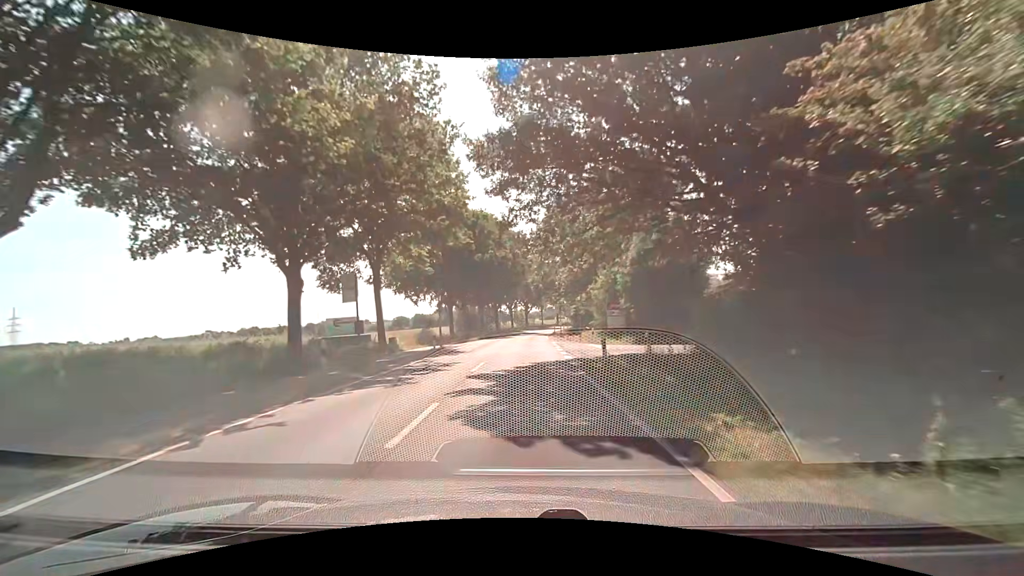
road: secondary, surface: asphalt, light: Day
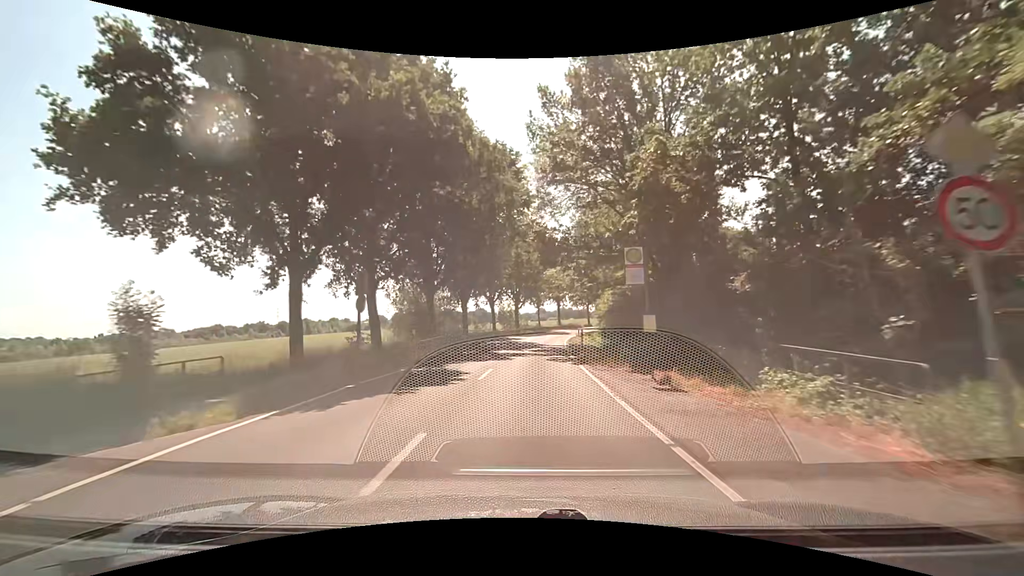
(+0.1, +38.5) m; +1°
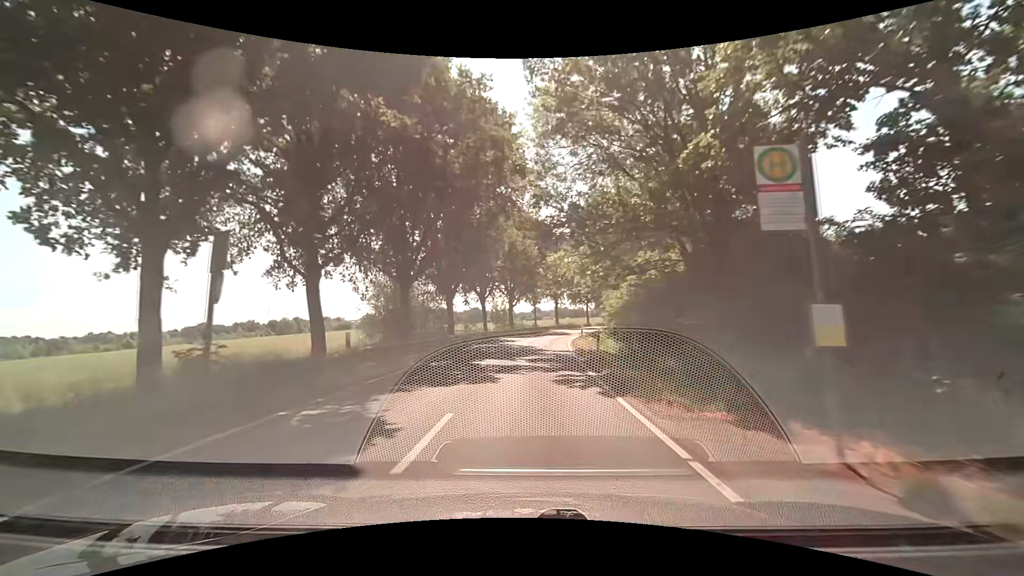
(-0.1, +7.6) m; 0°
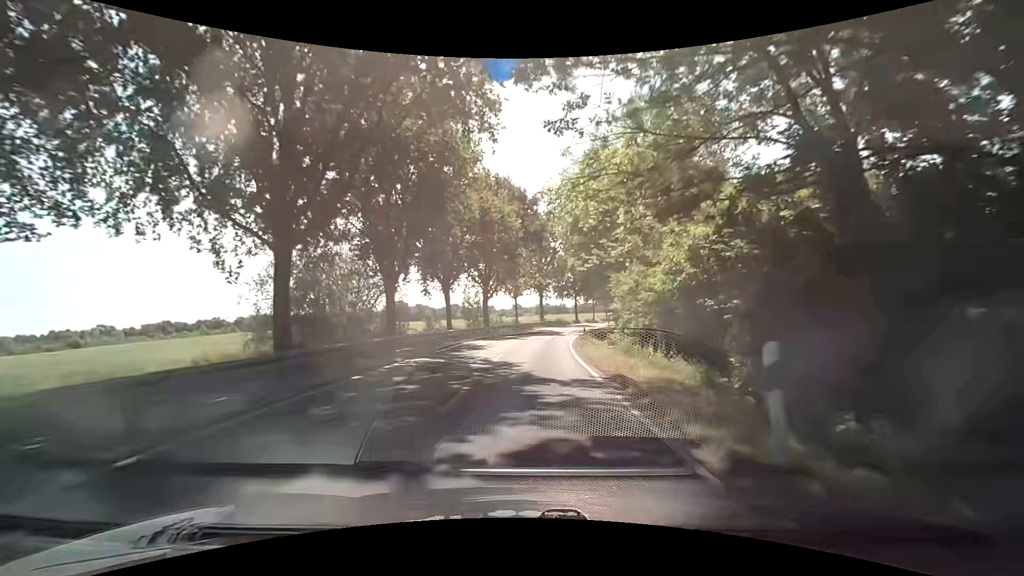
(+0.3, +15.3) m; +2°
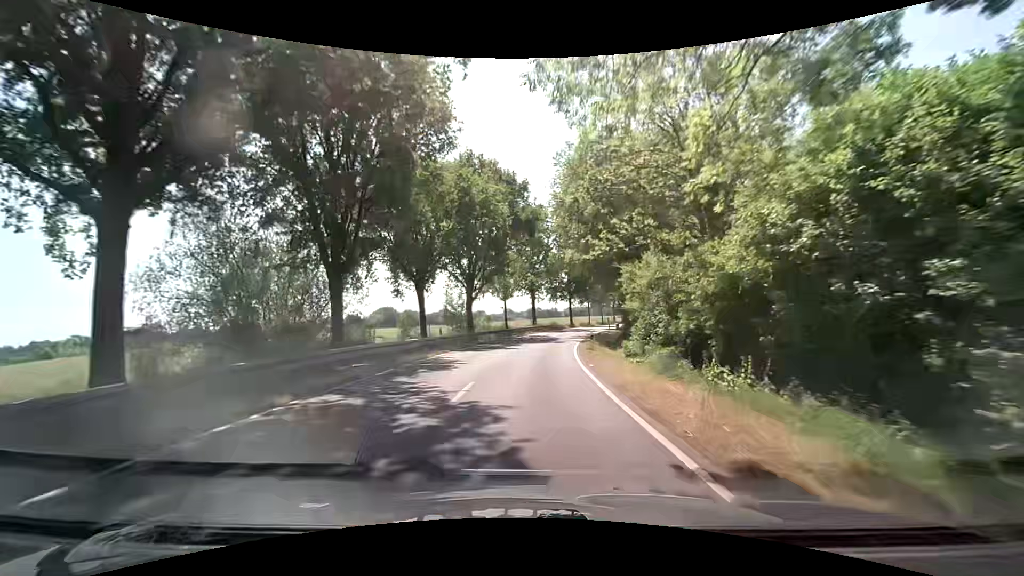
(+0.2, +7.6) m; +2°
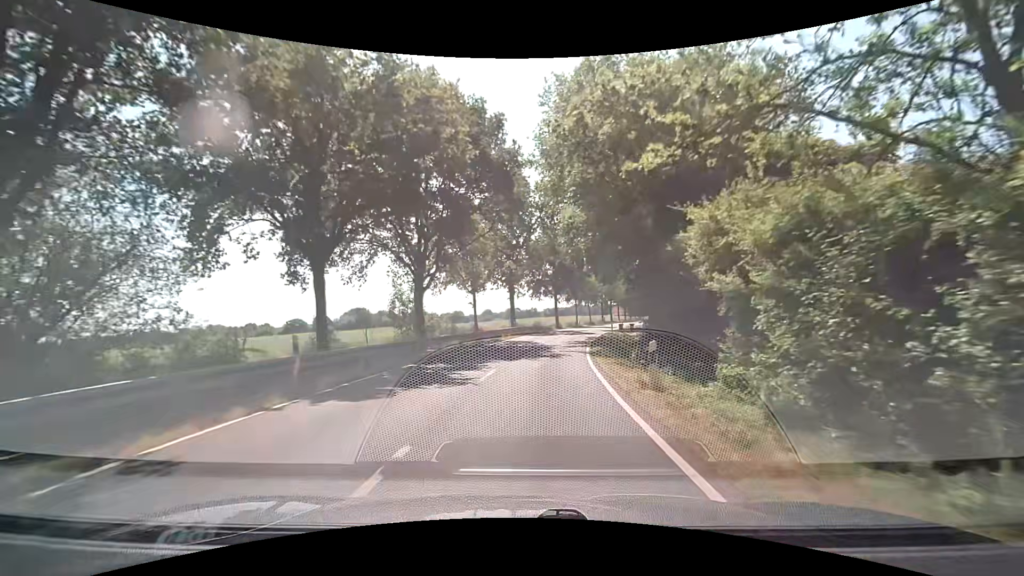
(+0.2, +15.2) m; +1°
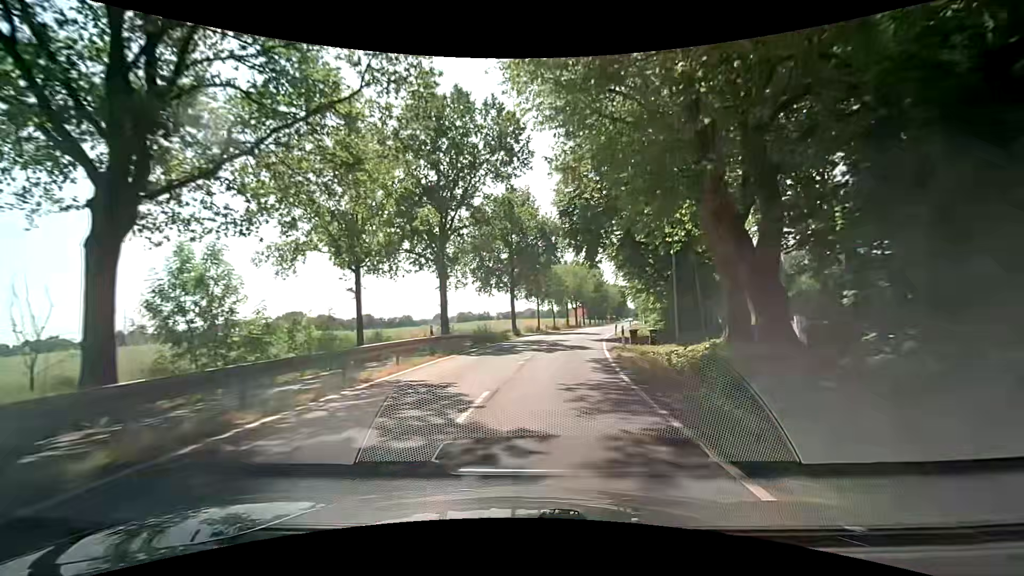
(+1.1, +22.6) m; +6°
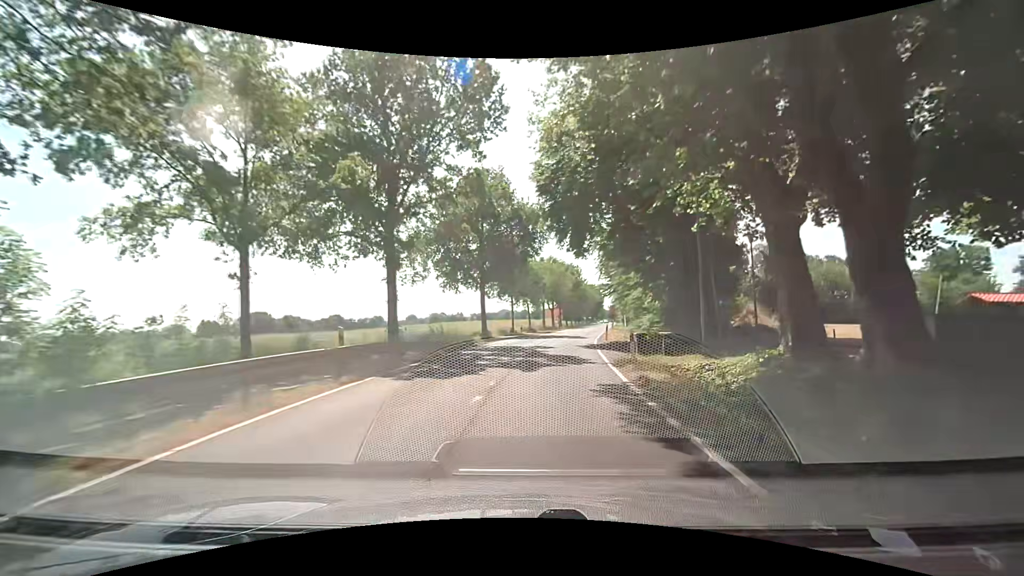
(+0.2, +7.5) m; +3°
(0, +10) (+1, +20) (+3, +30) (+4, +40) (+6, +50) (+8, +59) (+10, +69) (+11, +79) (+13, +89) (+15, +99) m
